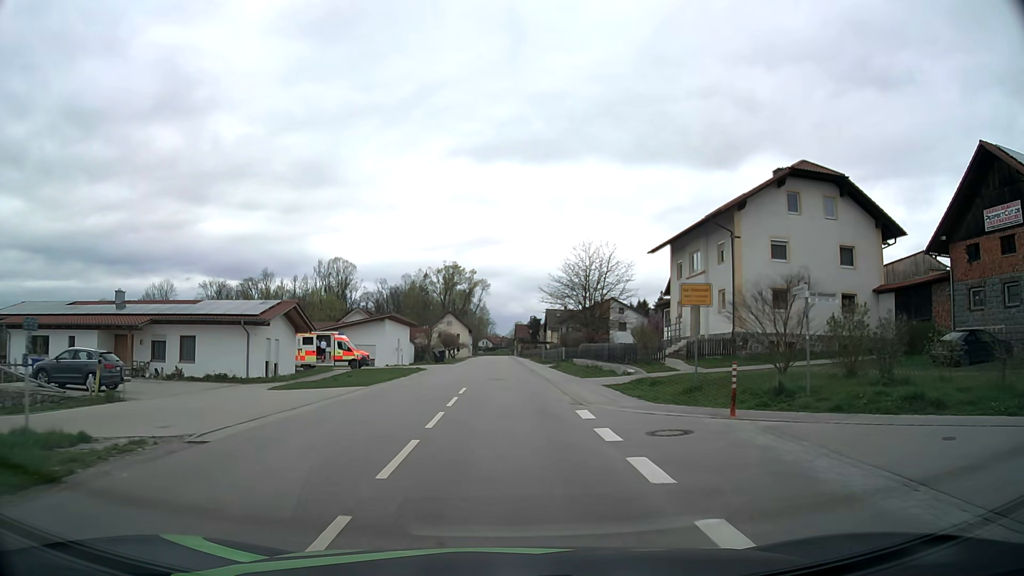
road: tertiary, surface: asphalt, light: Day
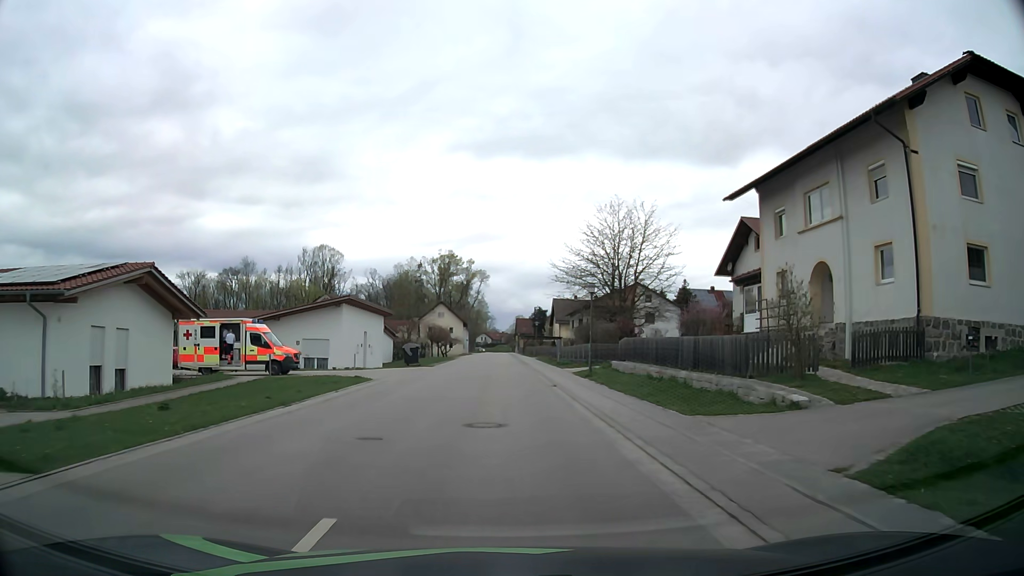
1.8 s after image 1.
(0.0, +17.9) m; 0°
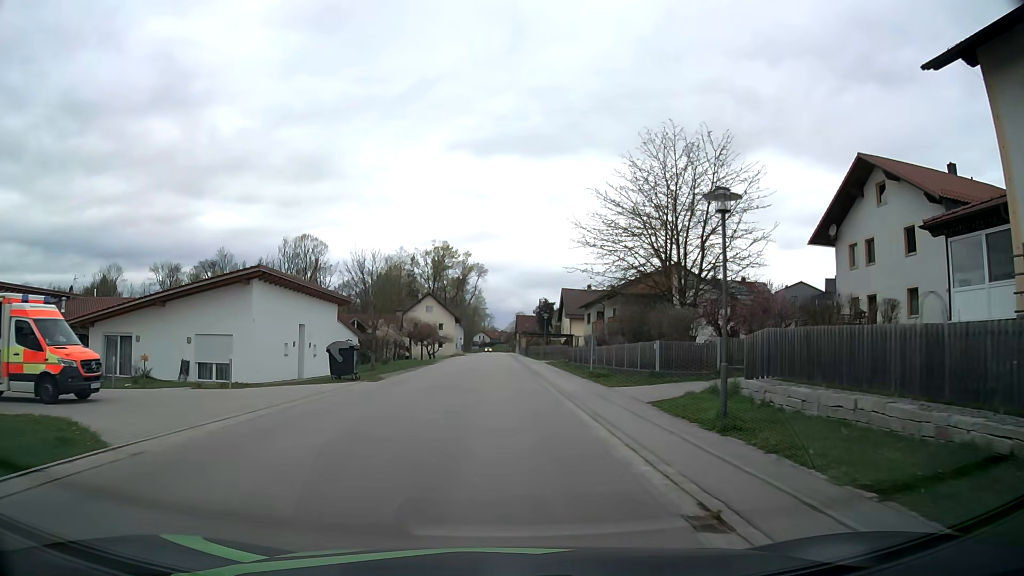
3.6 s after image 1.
(-0.1, +17.8) m; 0°
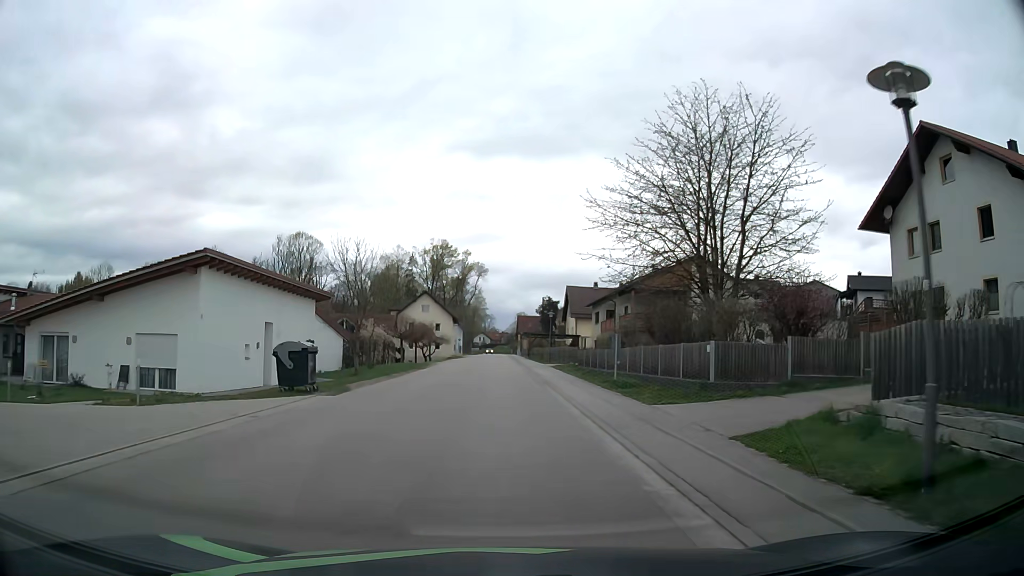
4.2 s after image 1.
(0.0, +5.9) m; 0°
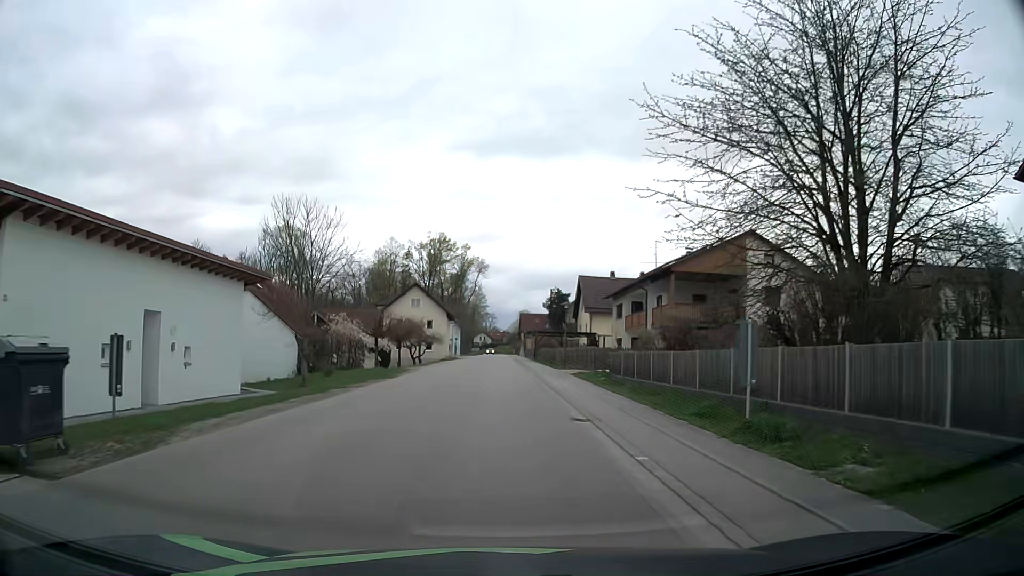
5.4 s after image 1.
(-0.1, +12.2) m; 0°
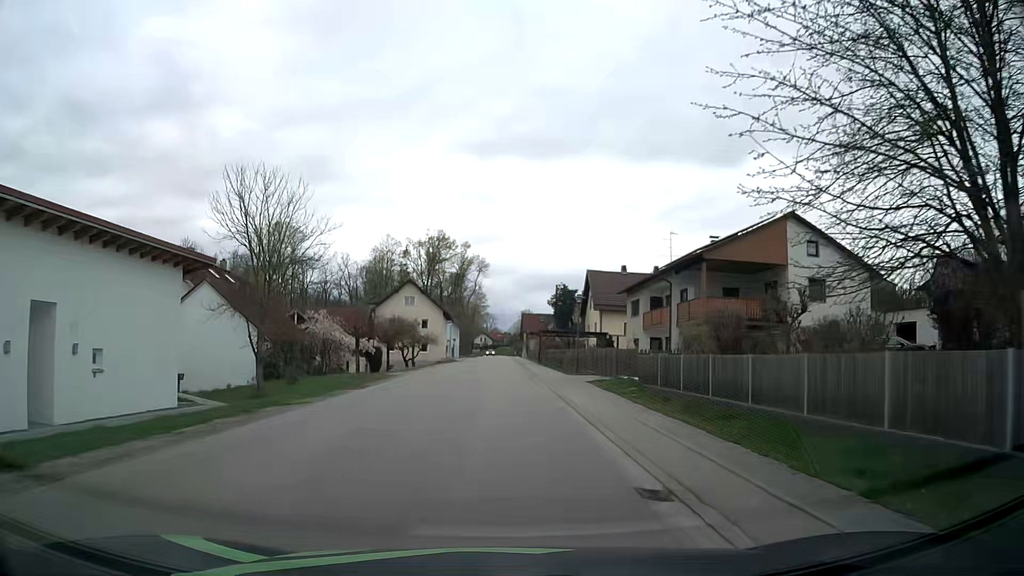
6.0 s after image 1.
(0.0, +6.3) m; 0°
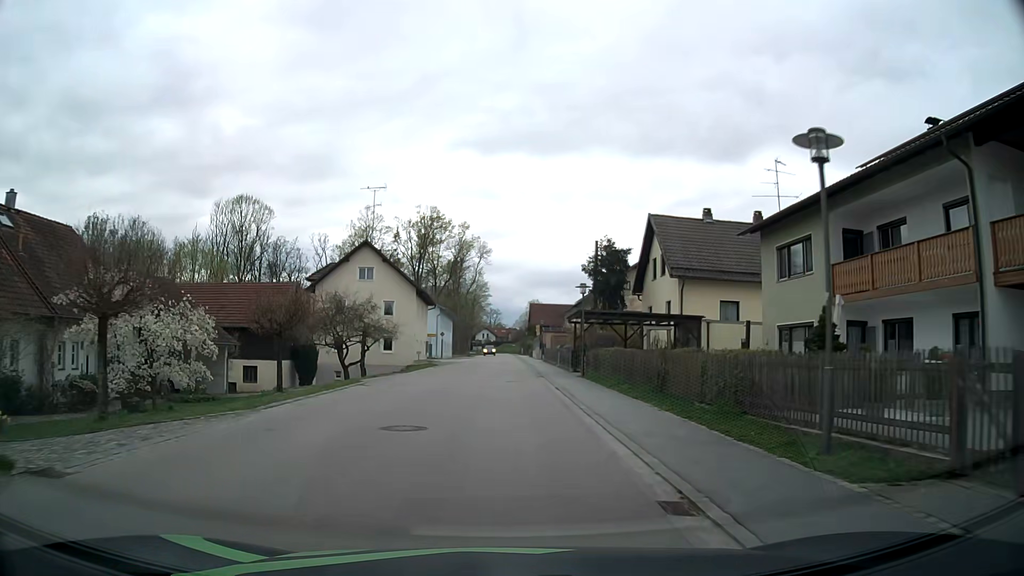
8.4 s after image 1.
(-0.2, +26.8) m; 0°
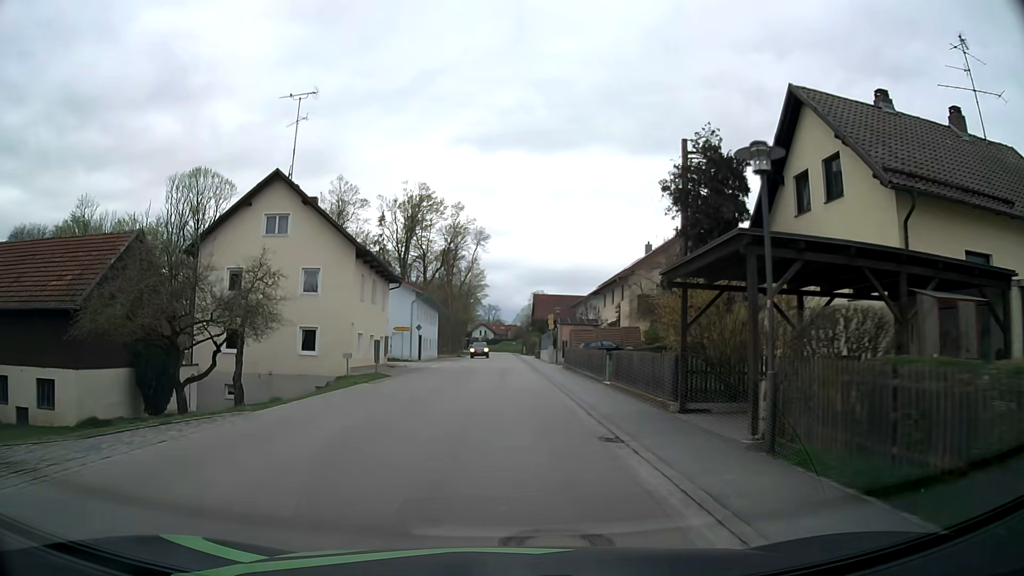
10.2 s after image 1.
(0.0, +20.6) m; 0°
(0, +10) (0, +20) (0, +30) (0, +40) (0, +50) (0, +60) (0, +70) (0, +80) (0, +90) (0, +100) m
